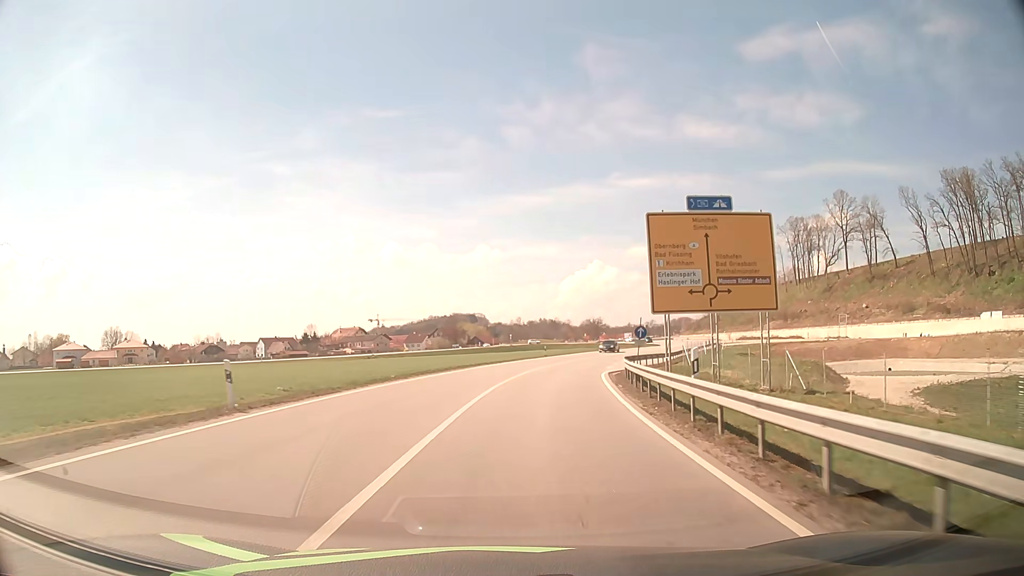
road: tertiary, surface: asphalt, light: Day
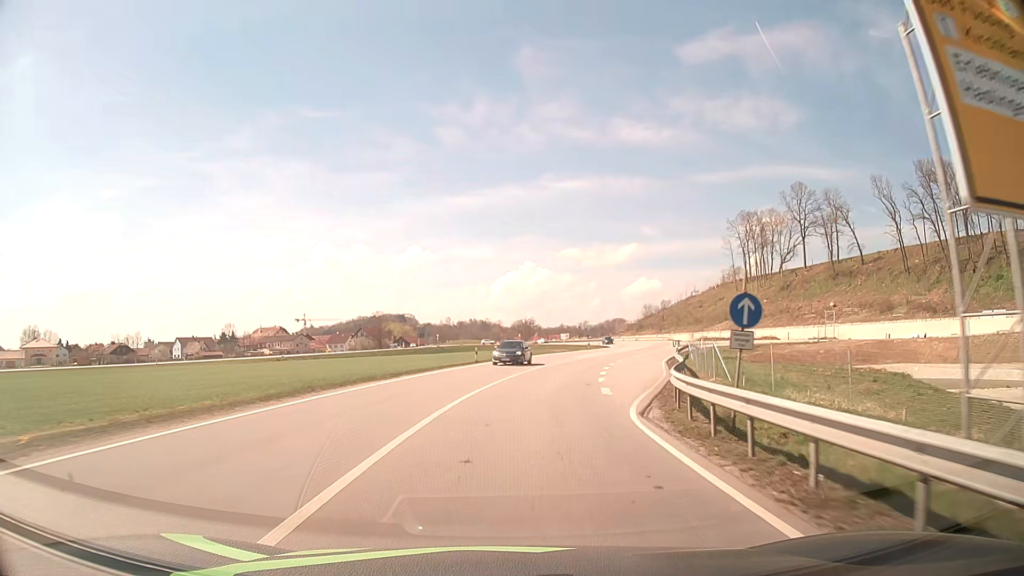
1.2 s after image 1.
(+1.0, +20.1) m; +6°
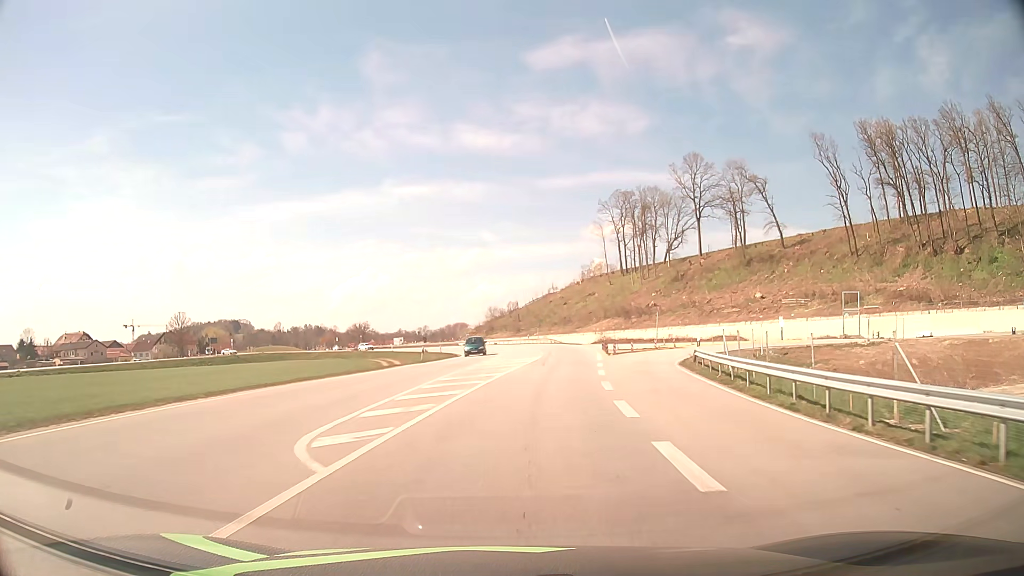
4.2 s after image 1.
(+6.2, +48.2) m; +14°
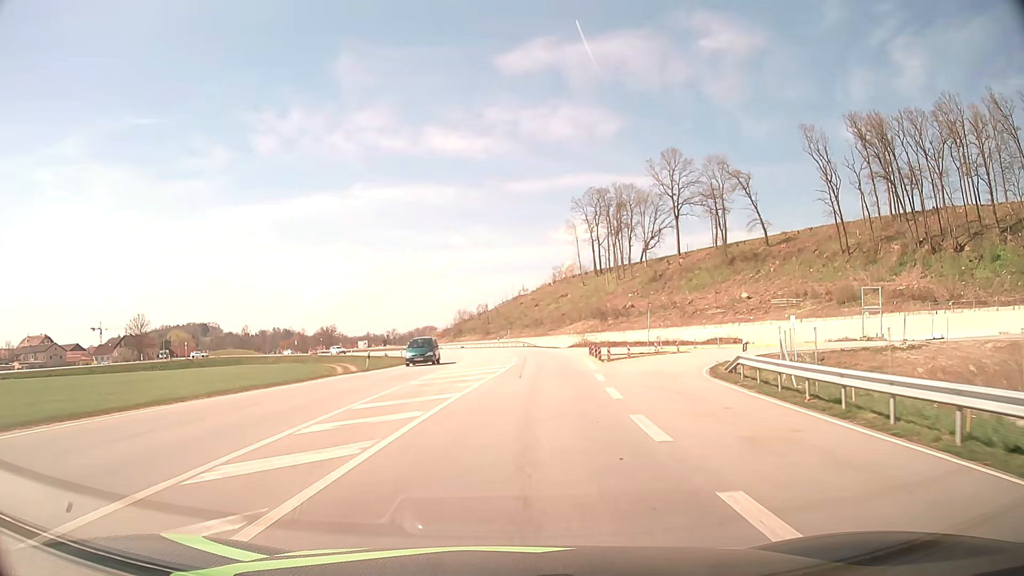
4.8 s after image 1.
(+0.2, +9.1) m; +3°
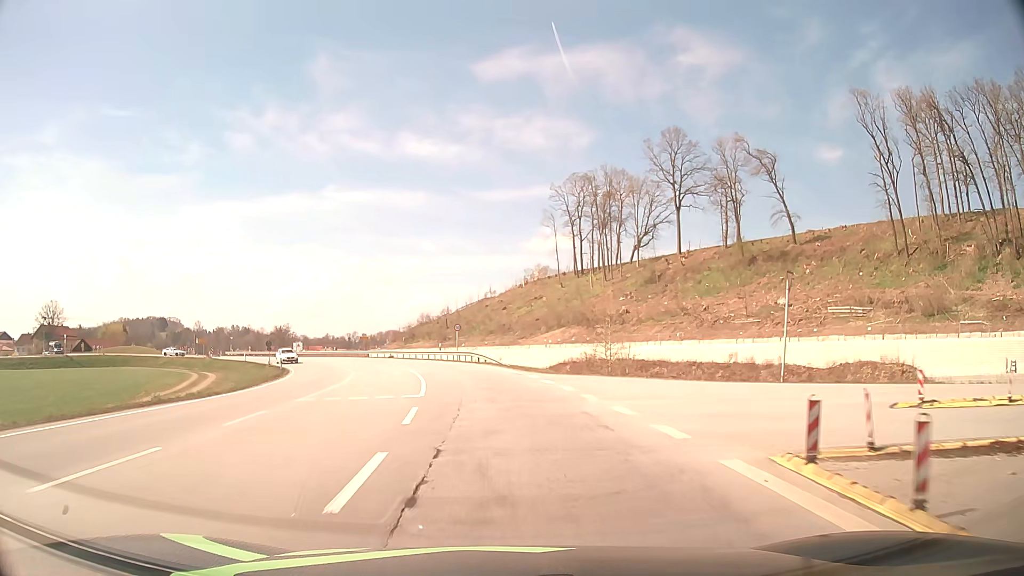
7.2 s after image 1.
(+1.5, +33.9) m; +3°
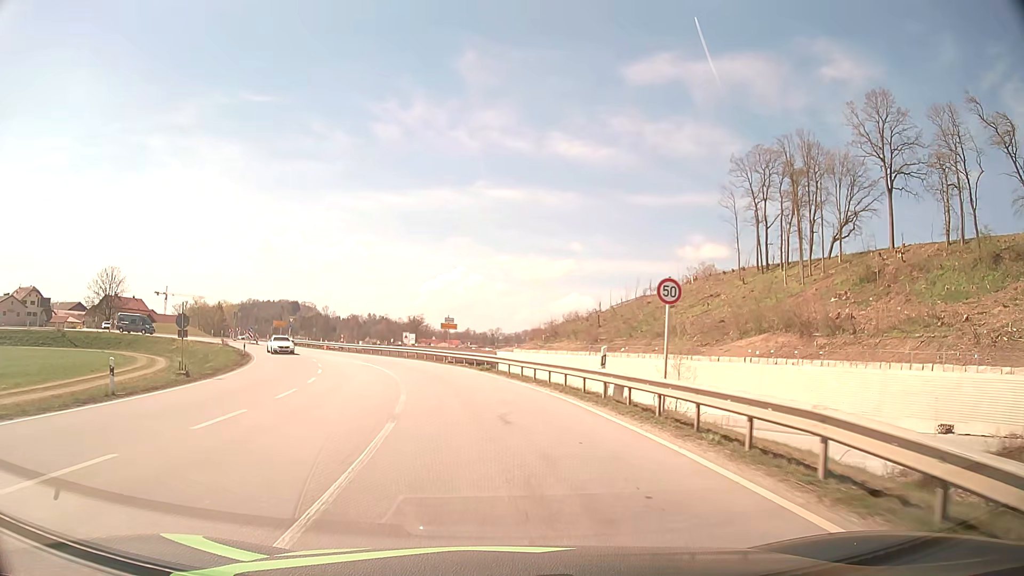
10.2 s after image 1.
(-3.8, +37.3) m; -12°
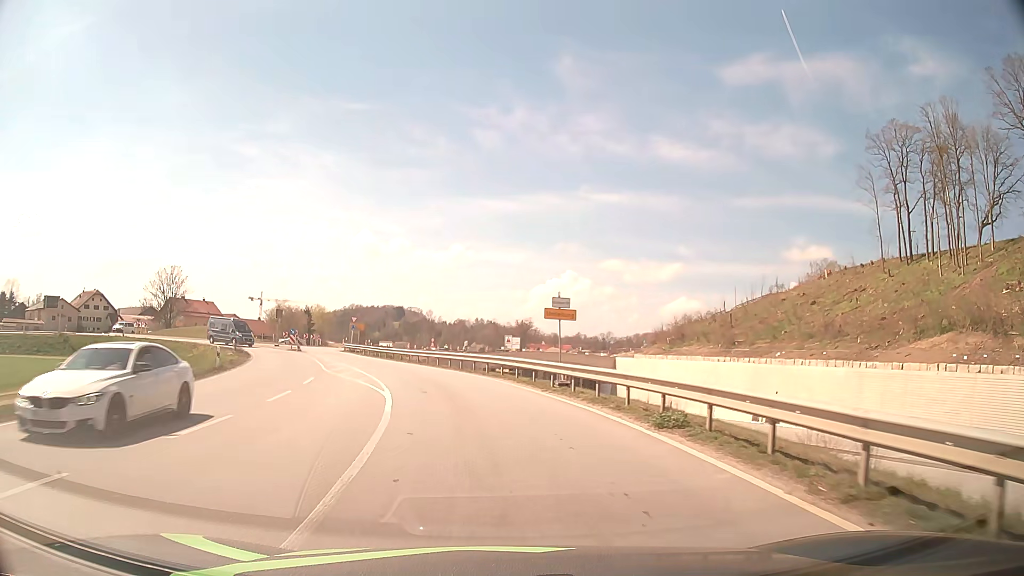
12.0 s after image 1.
(-1.5, +20.0) m; -9°
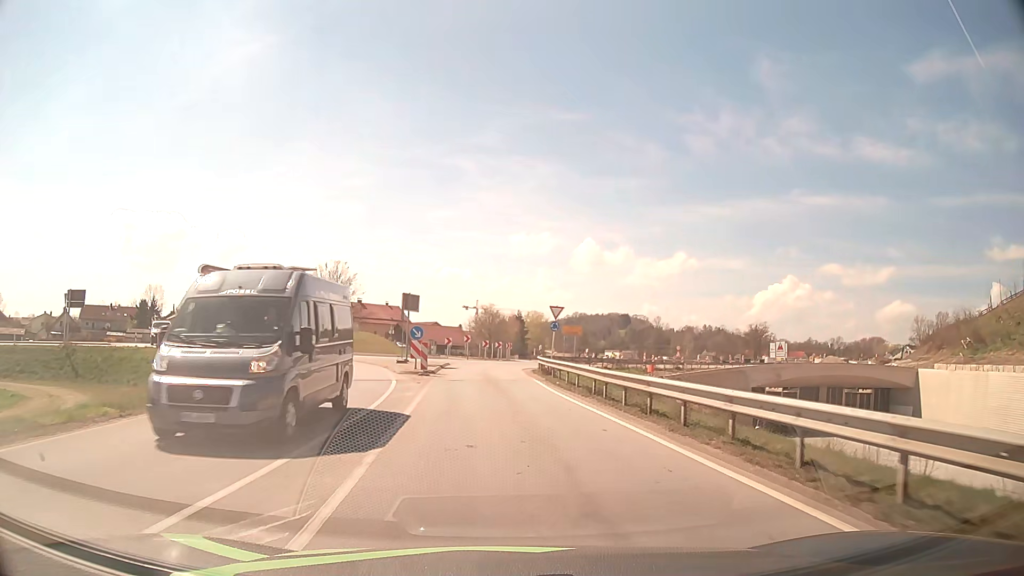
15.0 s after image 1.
(-5.4, +31.1) m; -19°
(0, +10) (-1, +20) (-1, +30) (-1, +40) (+2, +50) (+4, +59) (+3, +69) (-3, +77) (-13, +79) (-22, +77) m
